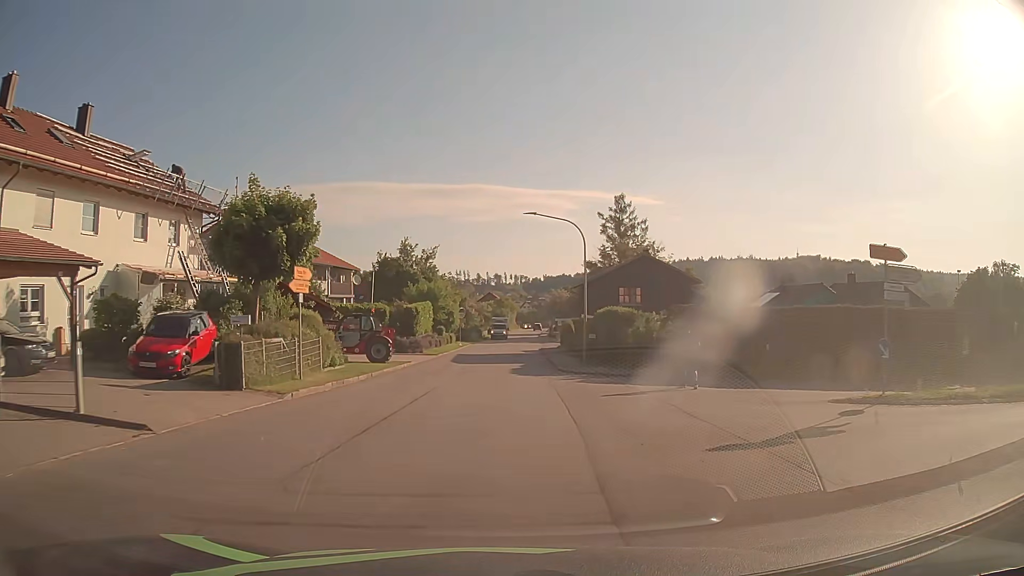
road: tertiary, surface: asphalt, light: Day
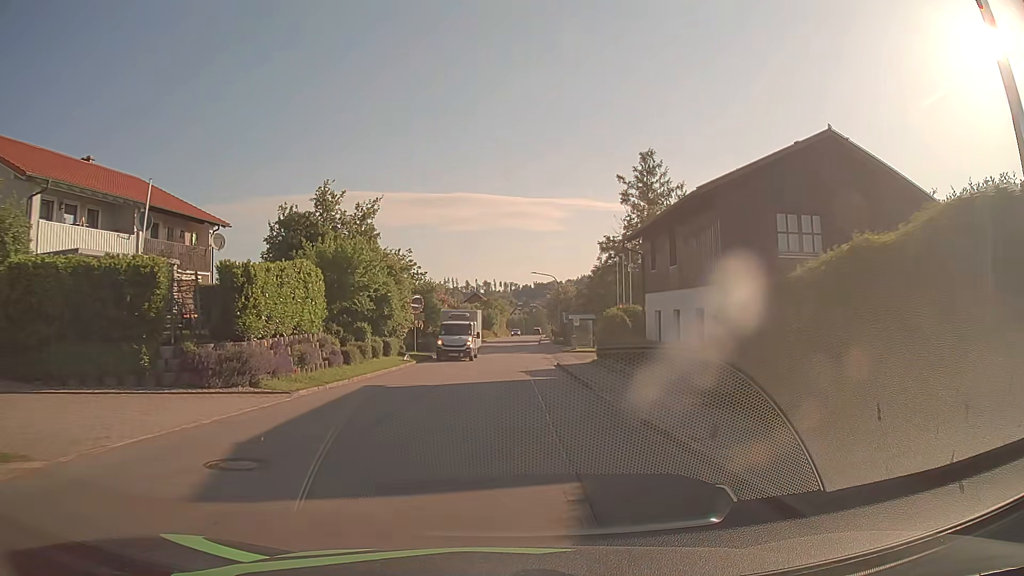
(+0.4, +29.2) m; +1°
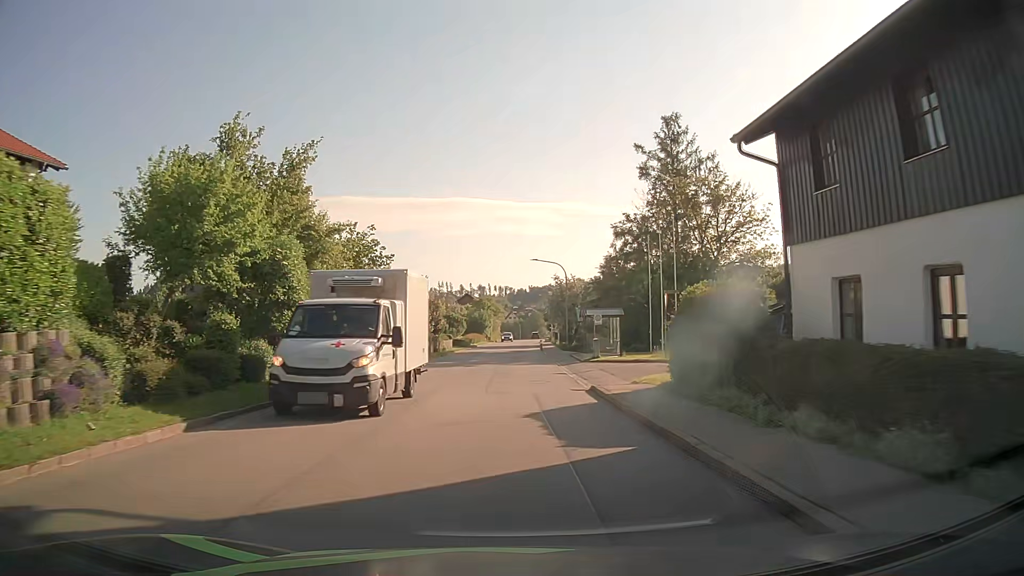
(+0.1, +14.8) m; +1°
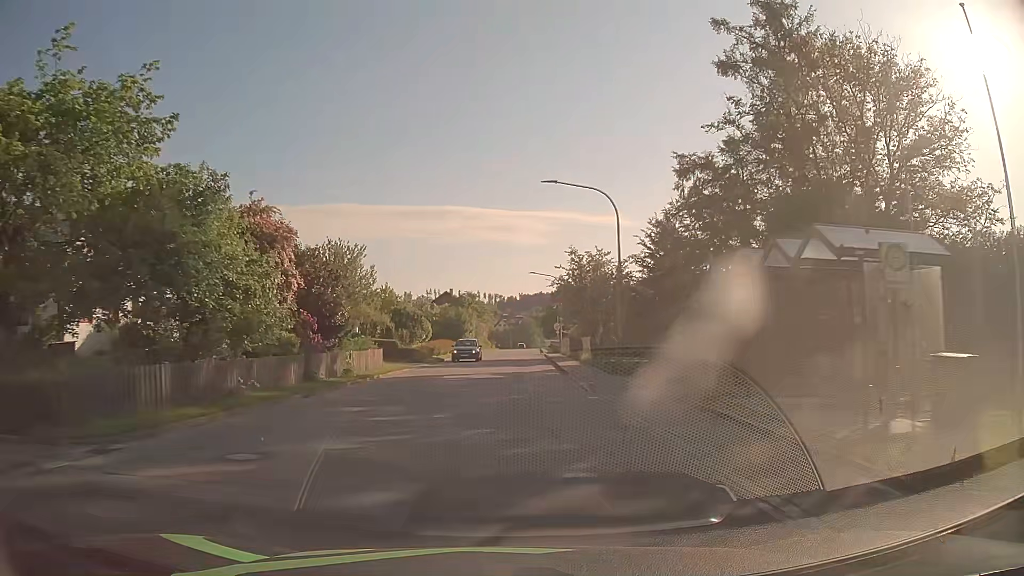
(+0.1, +29.7) m; +1°
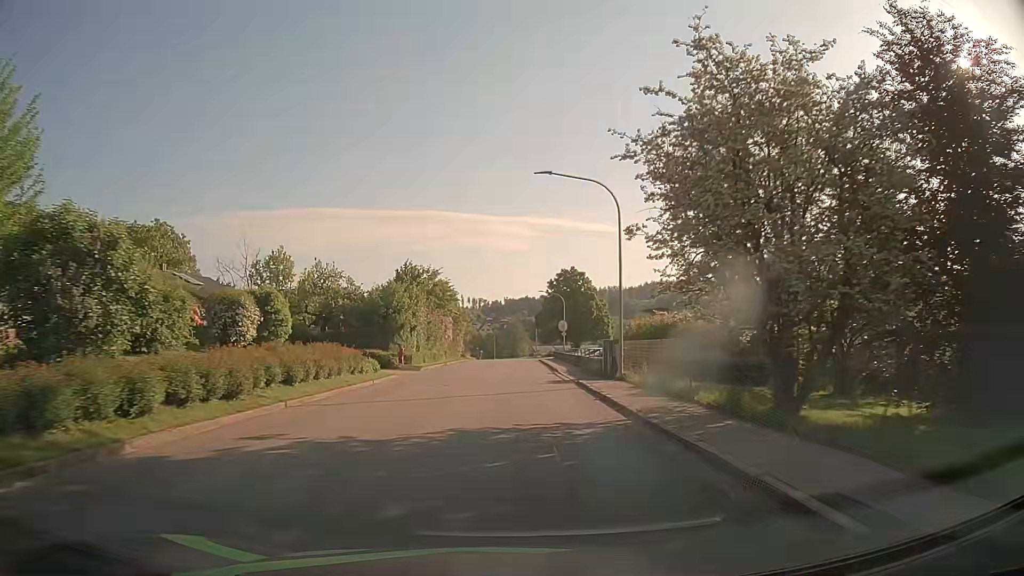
(+0.5, +37.3) m; +1°
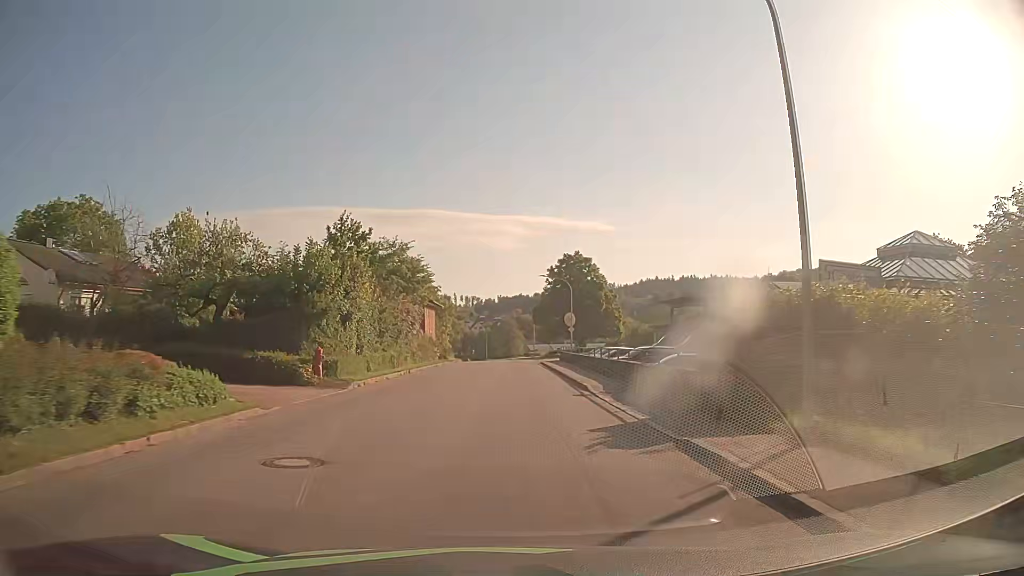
(0.0, +15.1) m; +1°
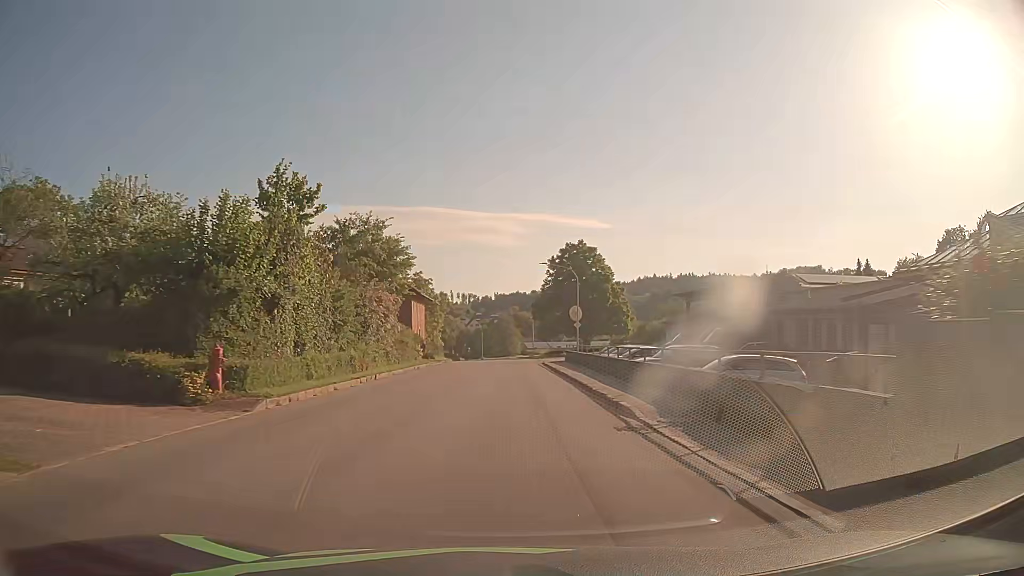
(0.0, +7.6) m; 0°
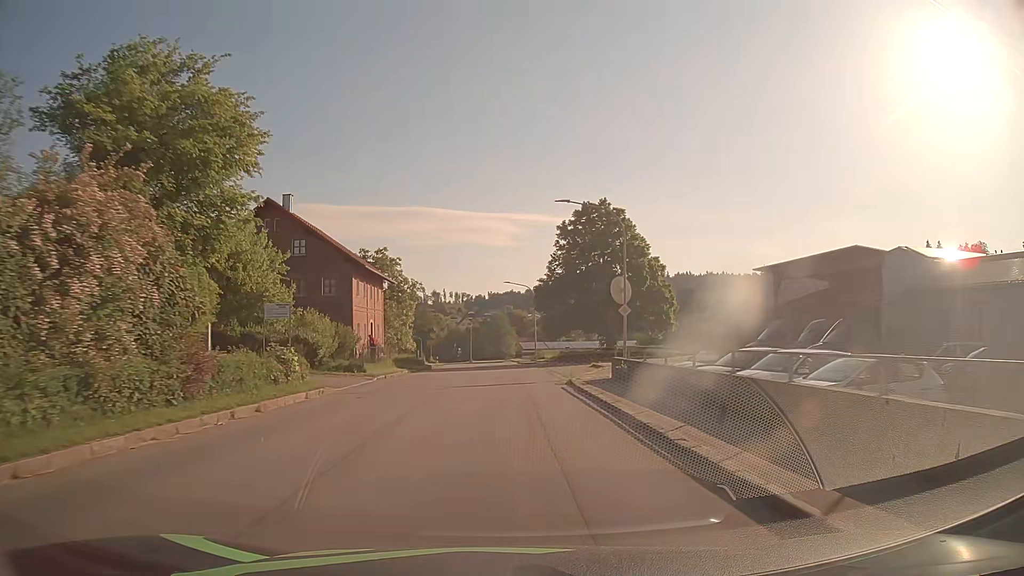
(+0.1, +22.8) m; +1°
(0, +10) (0, +20) (0, +30) (0, +40) (-1, +50) (-1, +60) (-2, +70) (-3, +80) (-4, +90) (-6, +100) m
